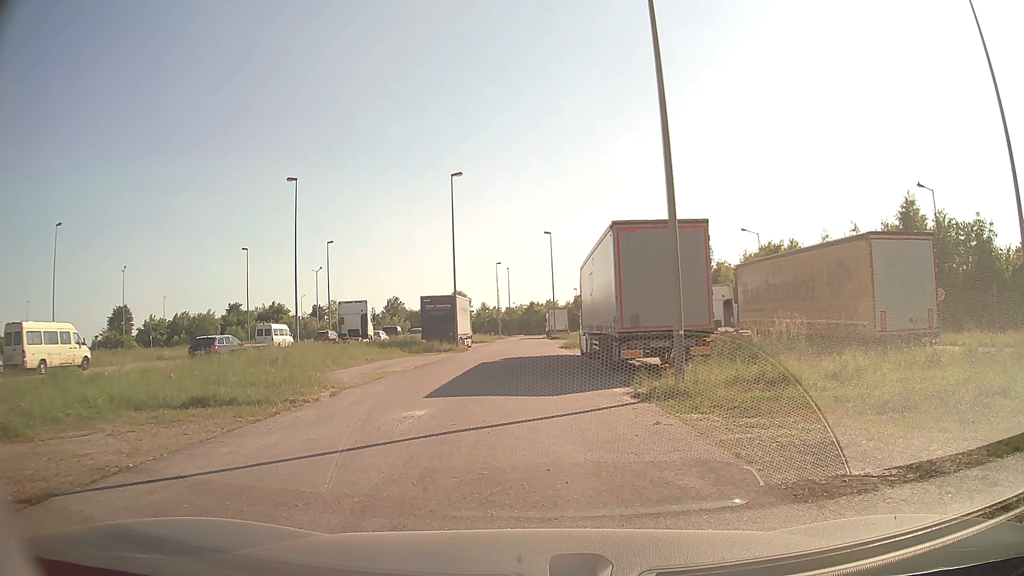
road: service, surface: asphalt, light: Day
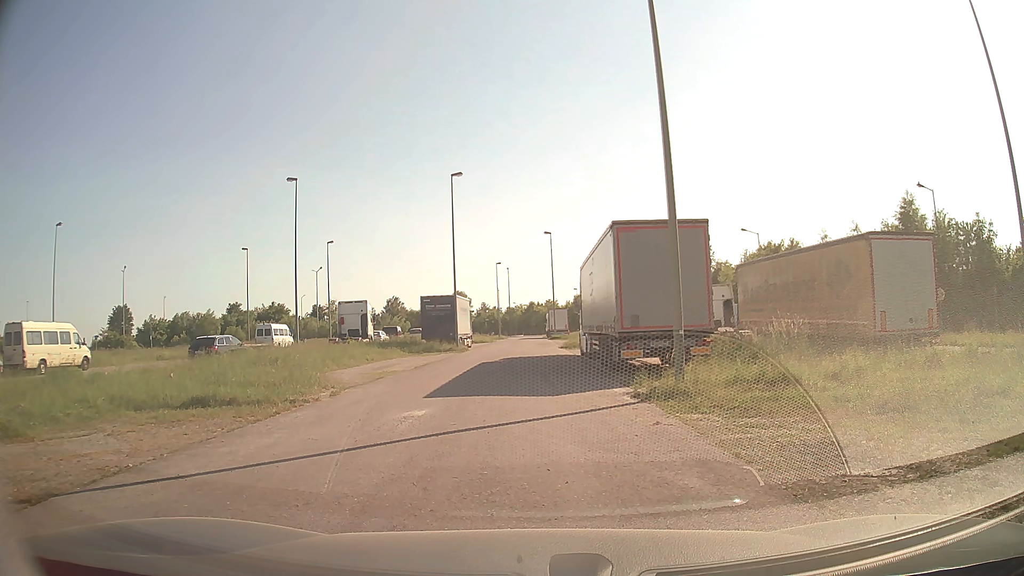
(0.0, 0.0) m; 0°
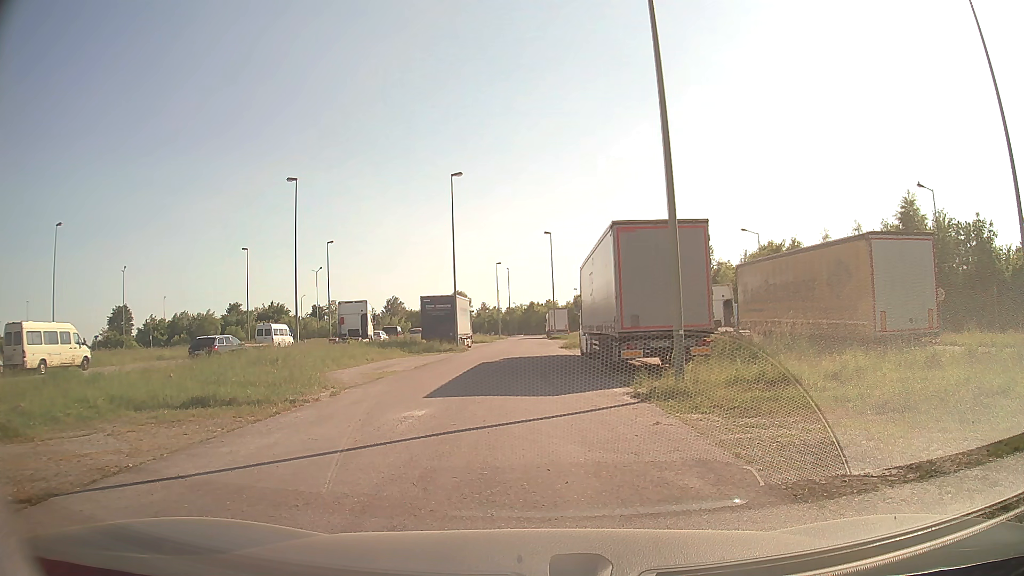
(0.0, 0.0) m; 0°
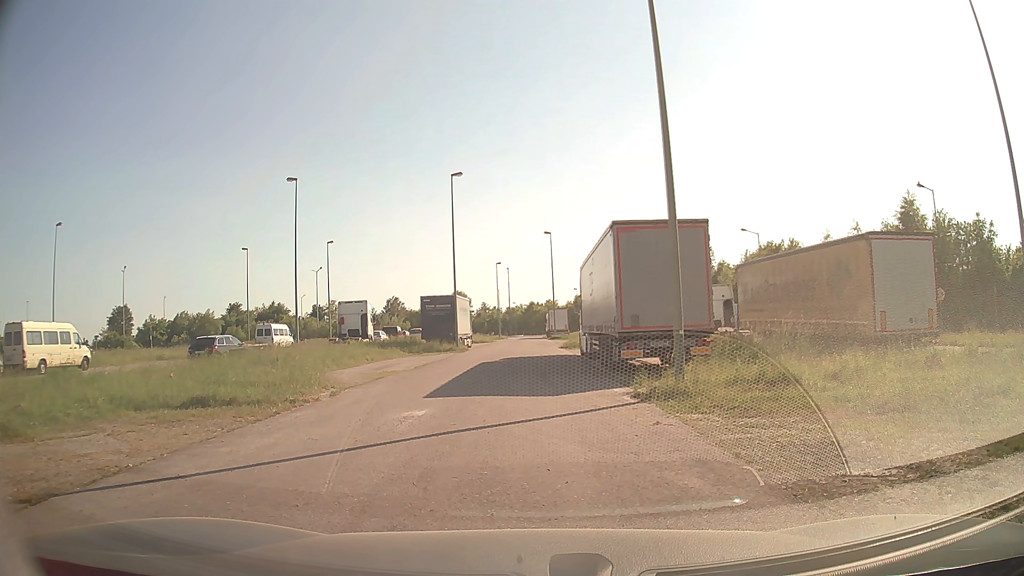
(0.0, 0.0) m; 0°
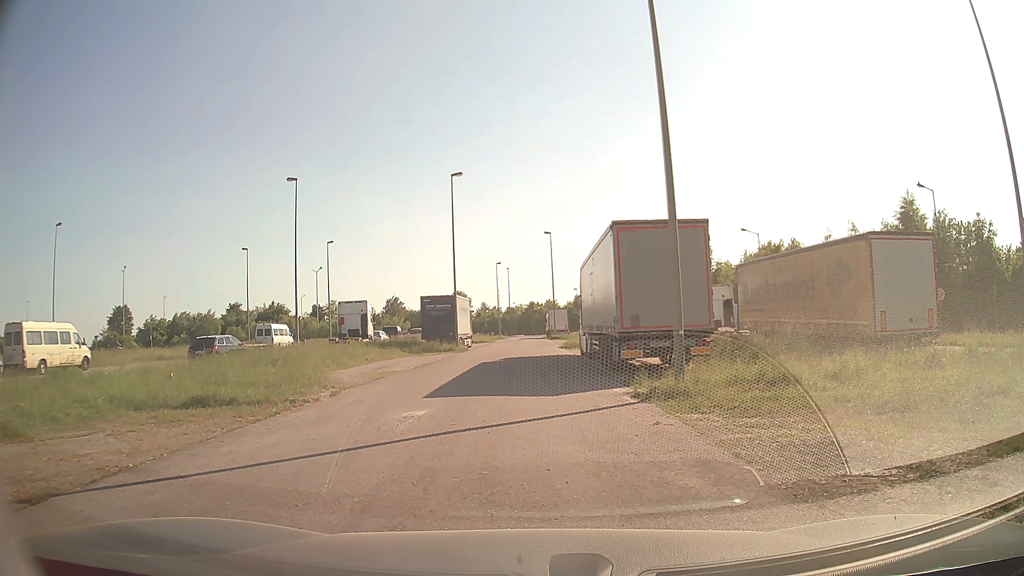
(0.0, 0.0) m; 0°
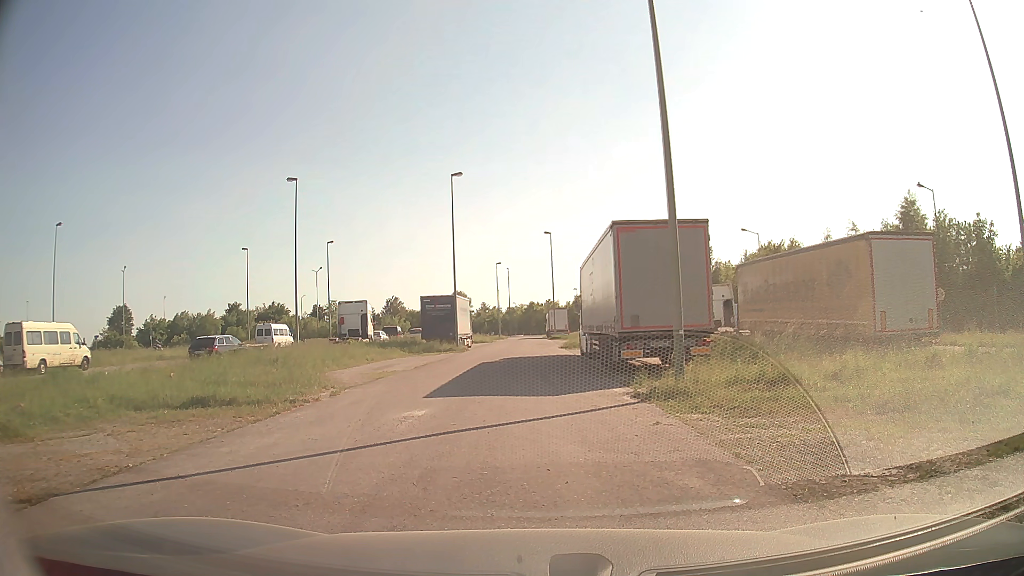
(0.0, 0.0) m; 0°
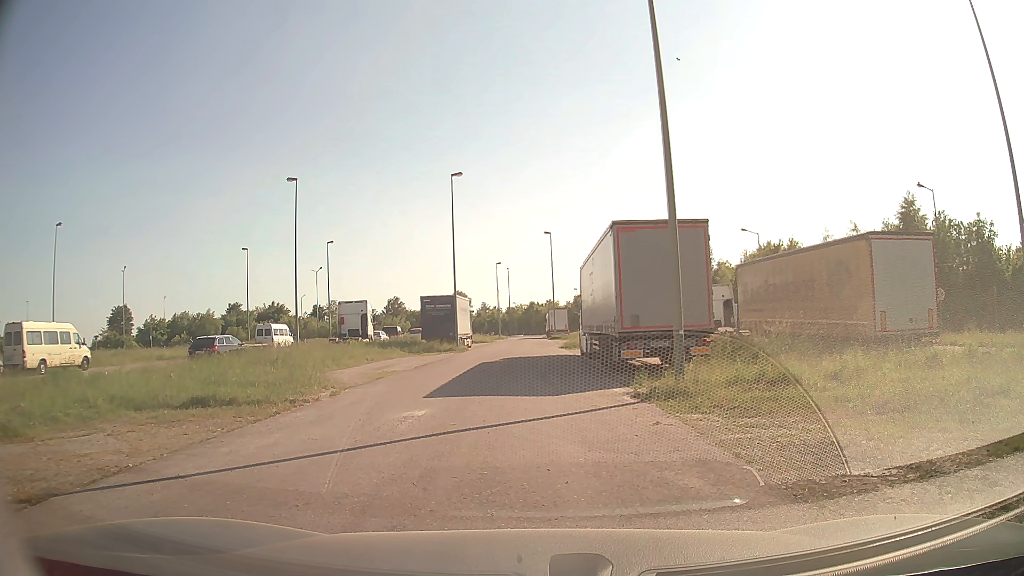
(0.0, 0.0) m; 0°
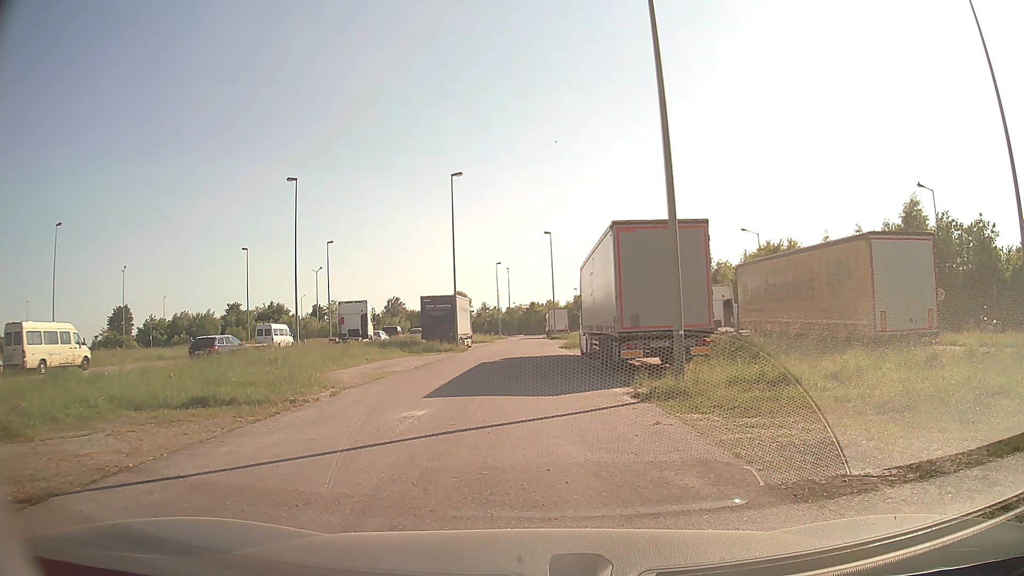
(0.0, 0.0) m; 0°
(0, +10) (-1, +20) (-1, +30) (0, +40) (0, +50) (0, +60) (0, +70) (0, +80) (0, +90) (0, +100) m
